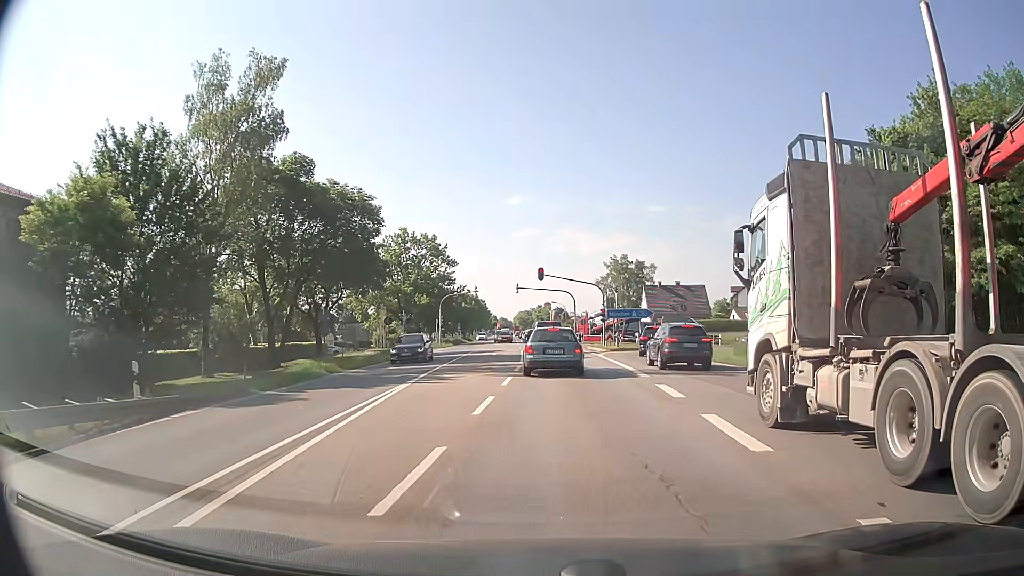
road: secondary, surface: asphalt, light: Day
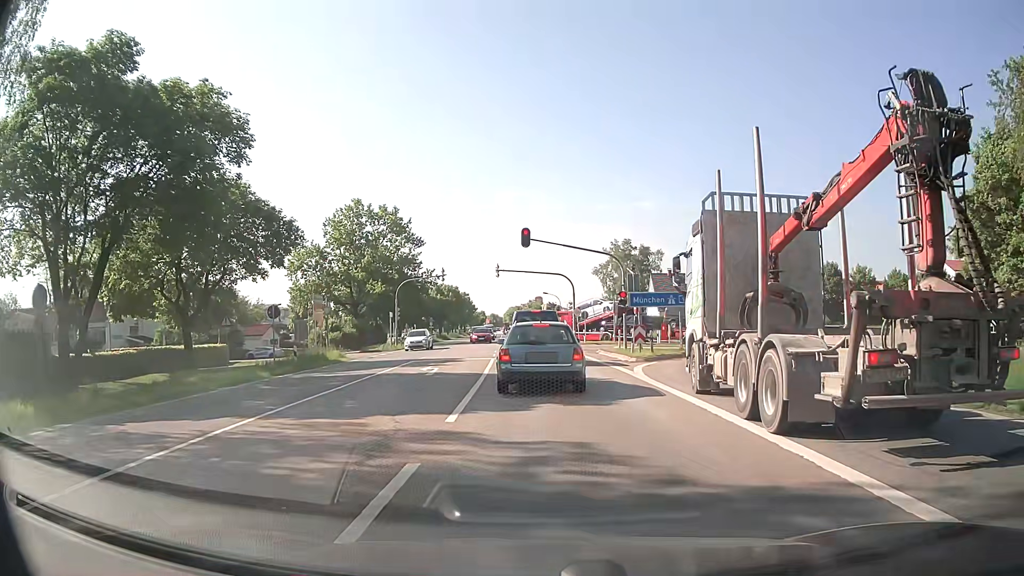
(+0.3, +18.7) m; +1°
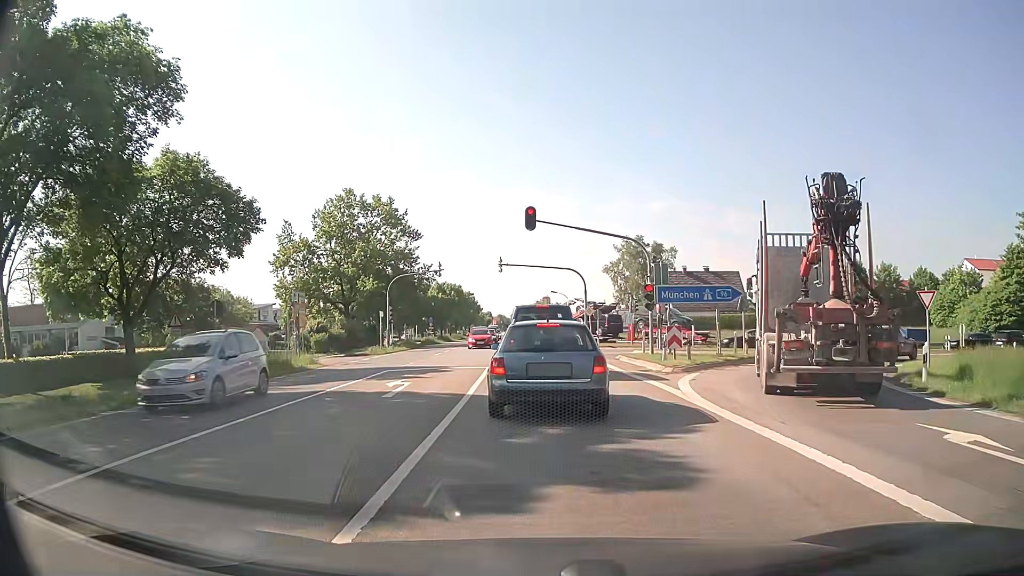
(0.0, +5.9) m; -1°
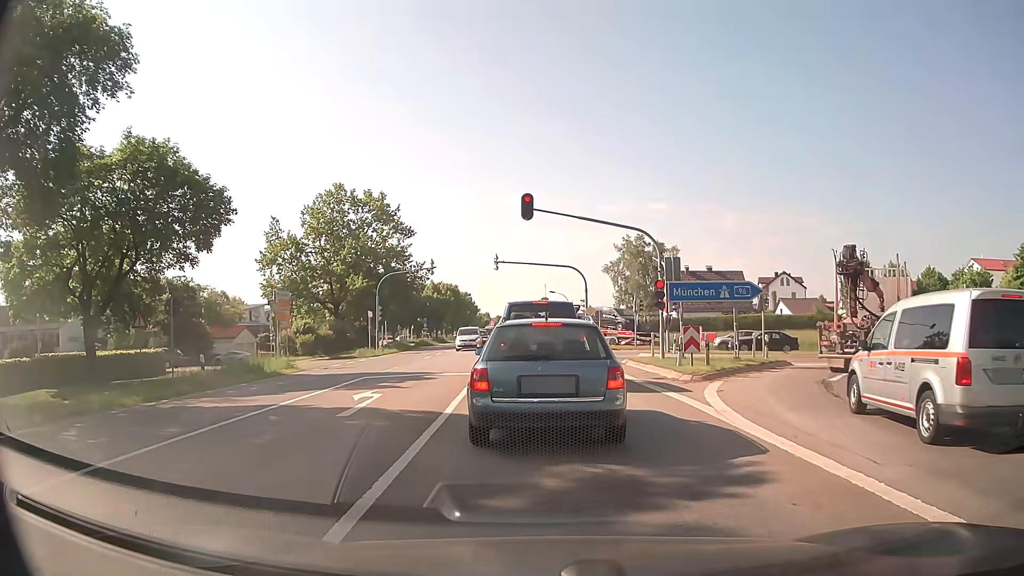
(0.0, +2.8) m; +2°
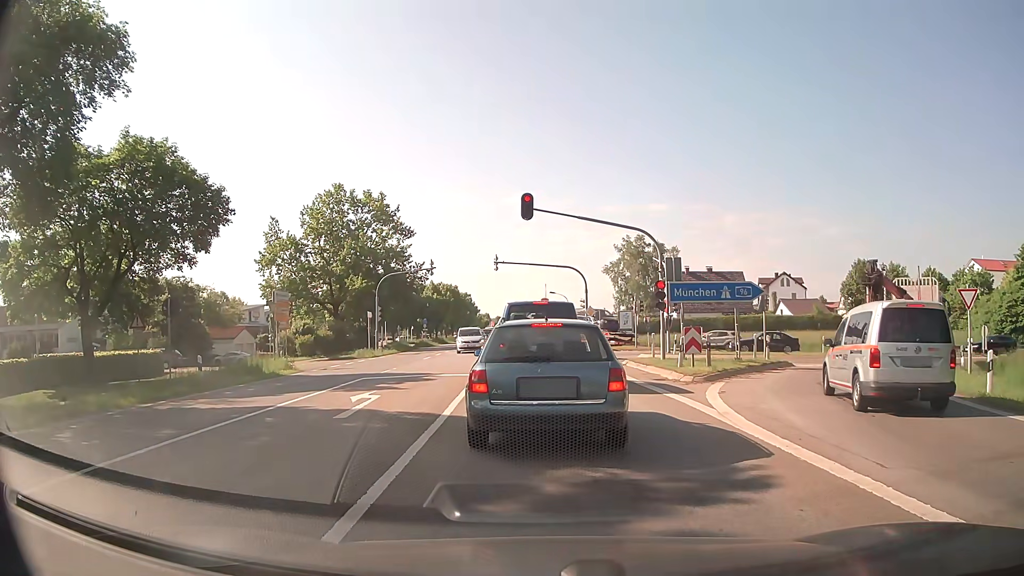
(0.0, +0.2) m; 0°
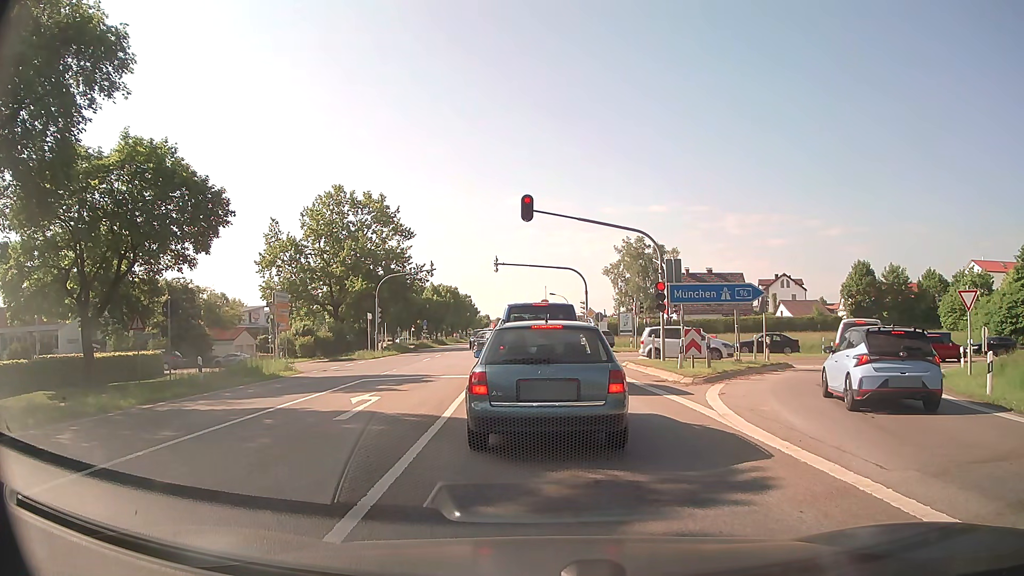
(0.0, +0.1) m; 0°
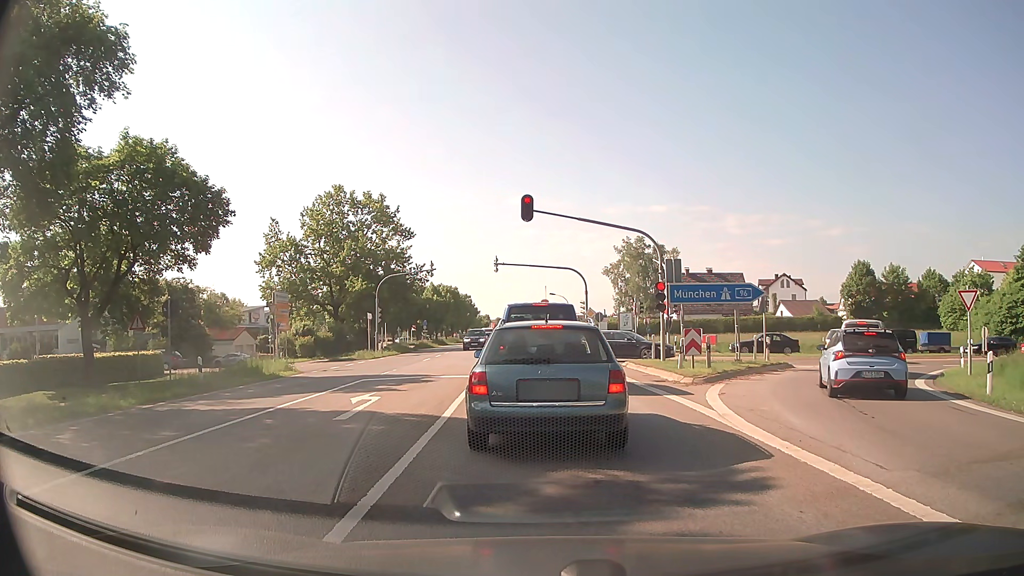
(0.0, 0.0) m; 0°
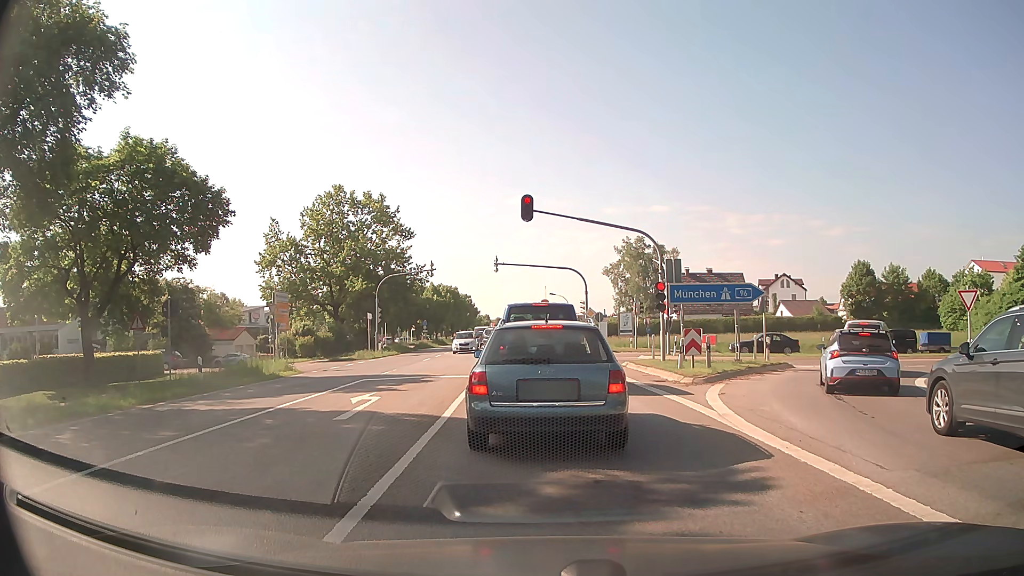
(0.0, 0.0) m; 0°
(0, +10) (-1, +20) (-1, +30) (-2, +40) (-2, +50) (-3, +60) (-4, +70) (-4, +80) (-5, +90) (-5, +100) m
